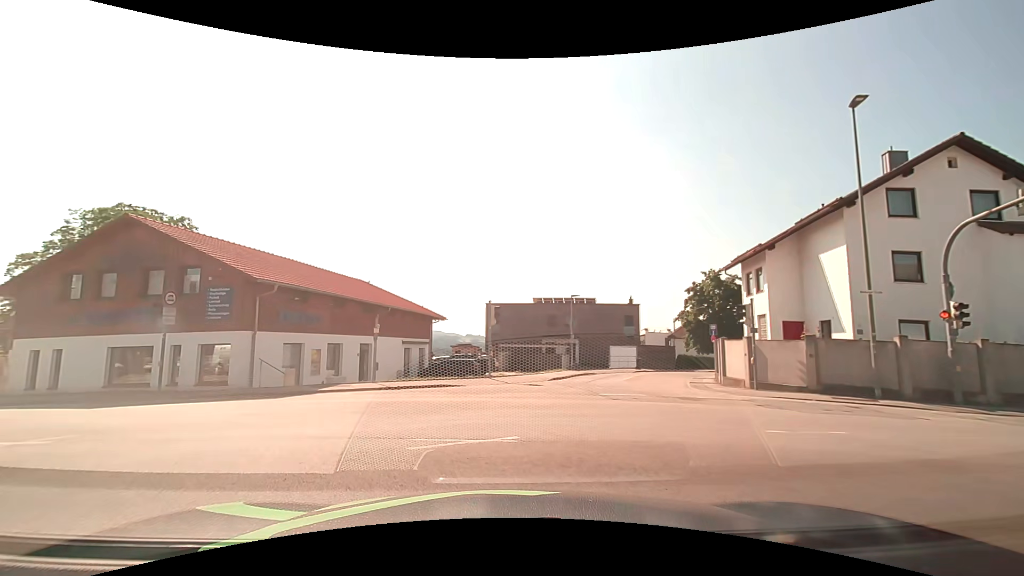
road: tertiary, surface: asphalt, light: Day
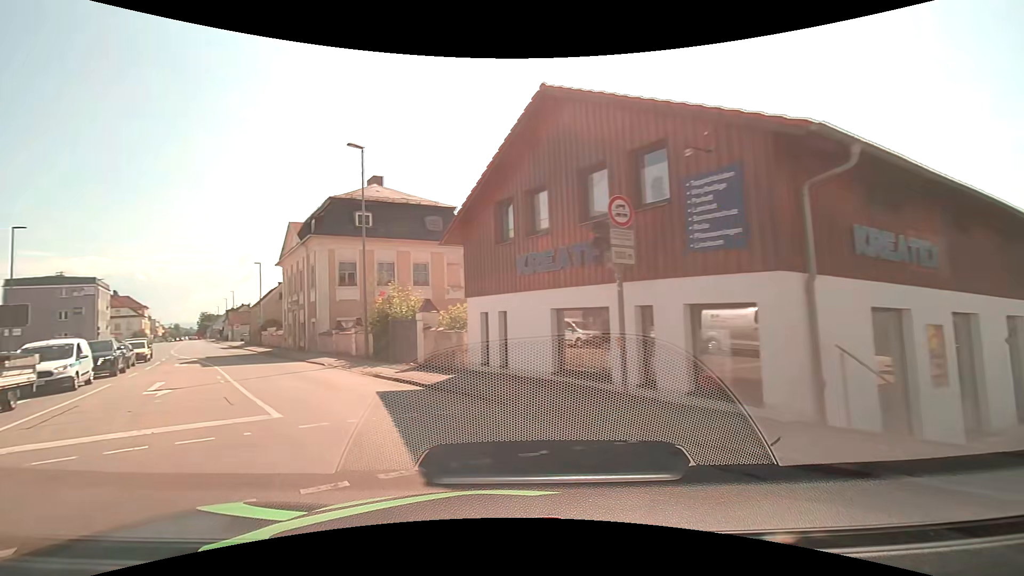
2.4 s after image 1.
(-5.8, +12.0) m; -51°
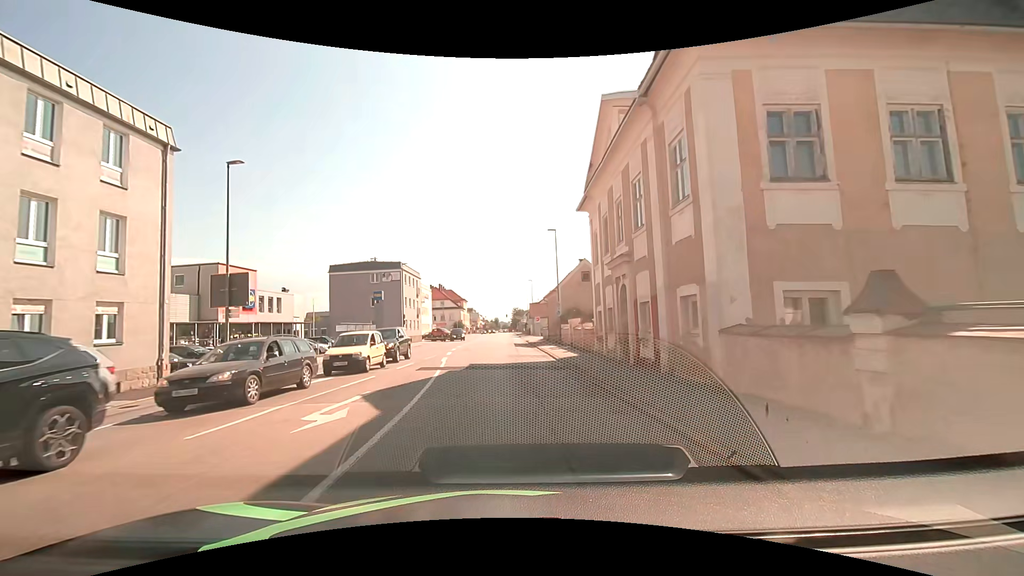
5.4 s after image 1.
(-9.8, +22.3) m; -33°
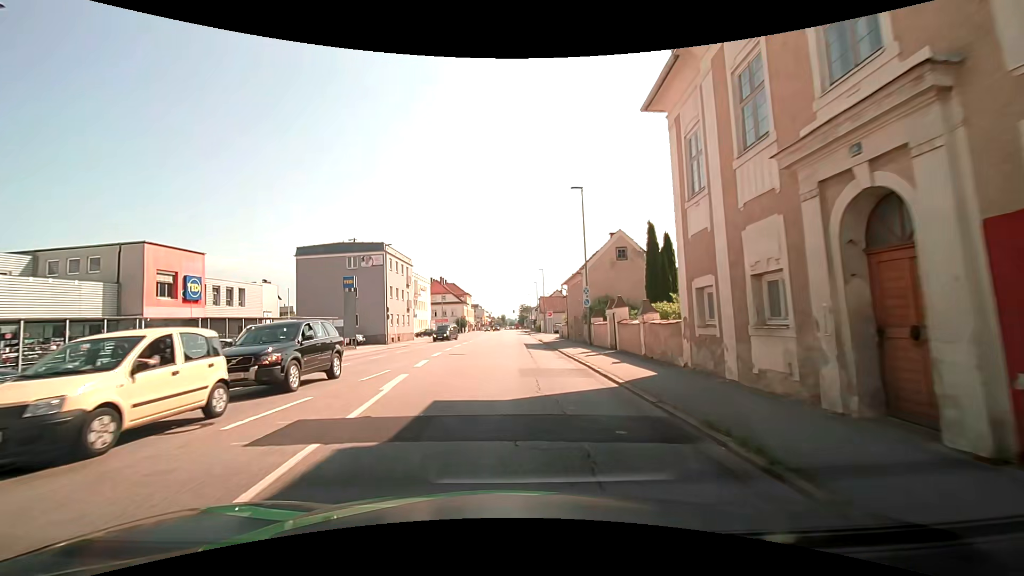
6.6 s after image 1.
(-0.1, +12.3) m; -1°
